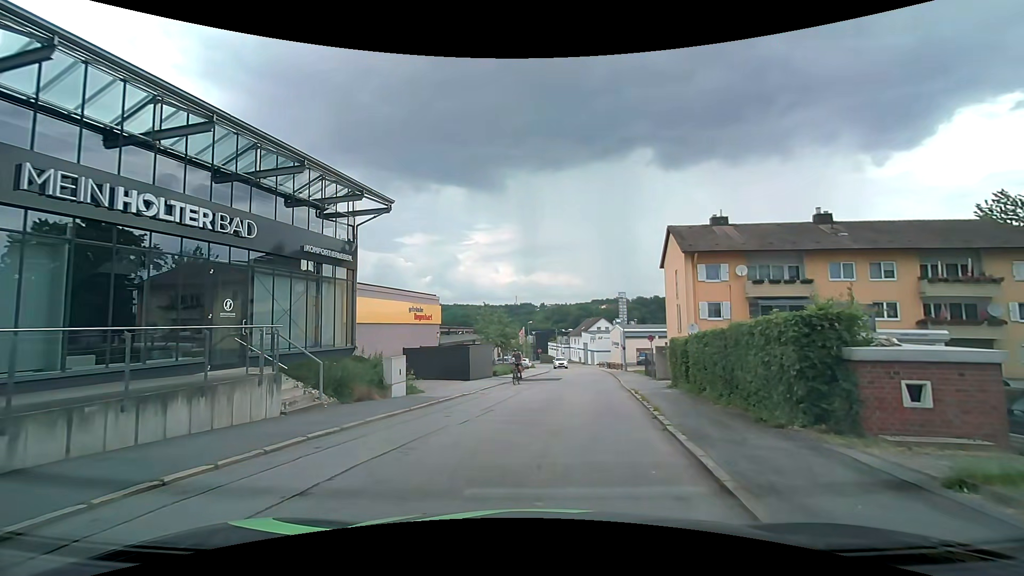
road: tertiary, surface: asphalt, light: Day
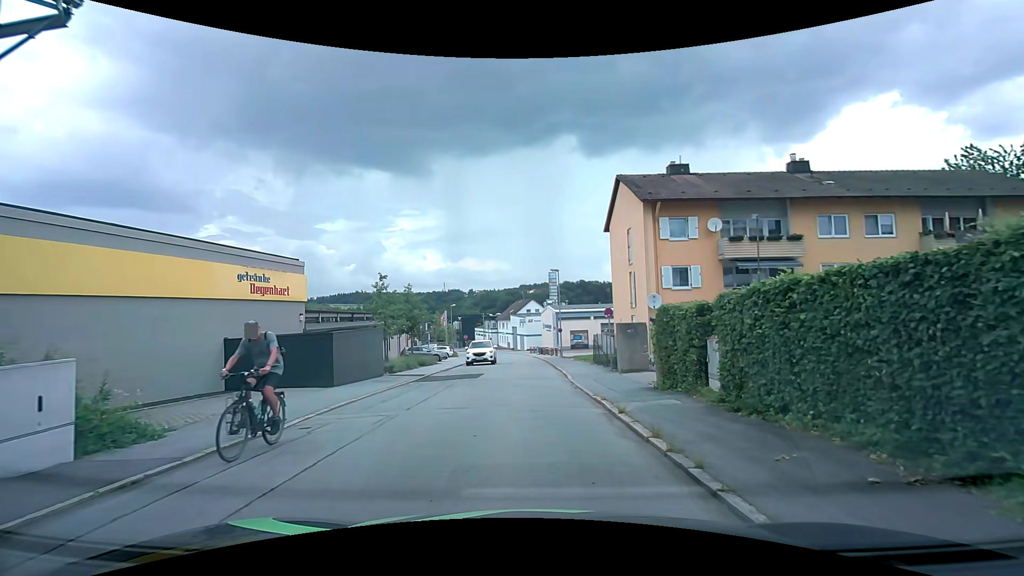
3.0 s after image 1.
(+0.5, +9.9) m; +6°
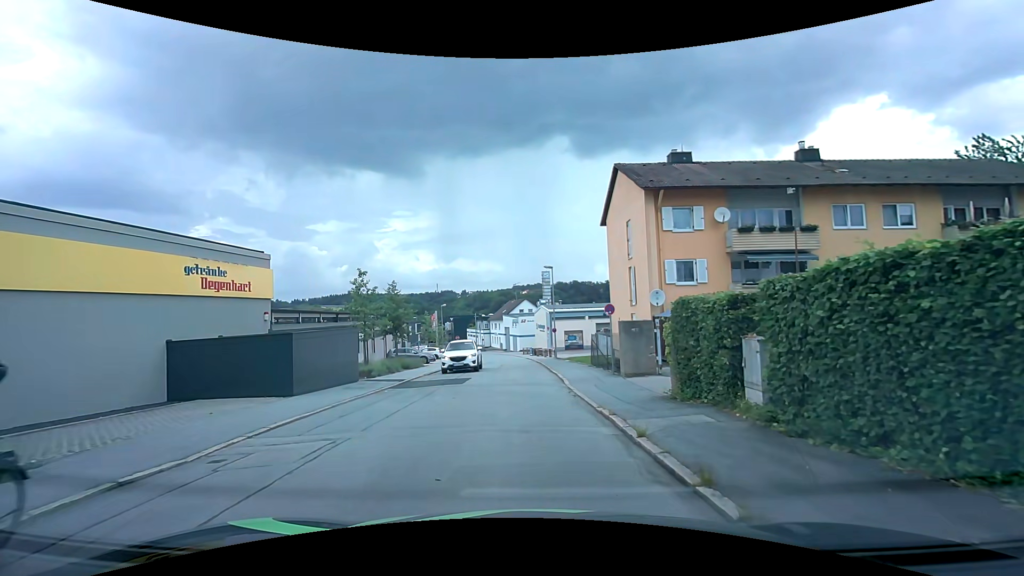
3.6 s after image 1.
(0.0, +2.3) m; +2°
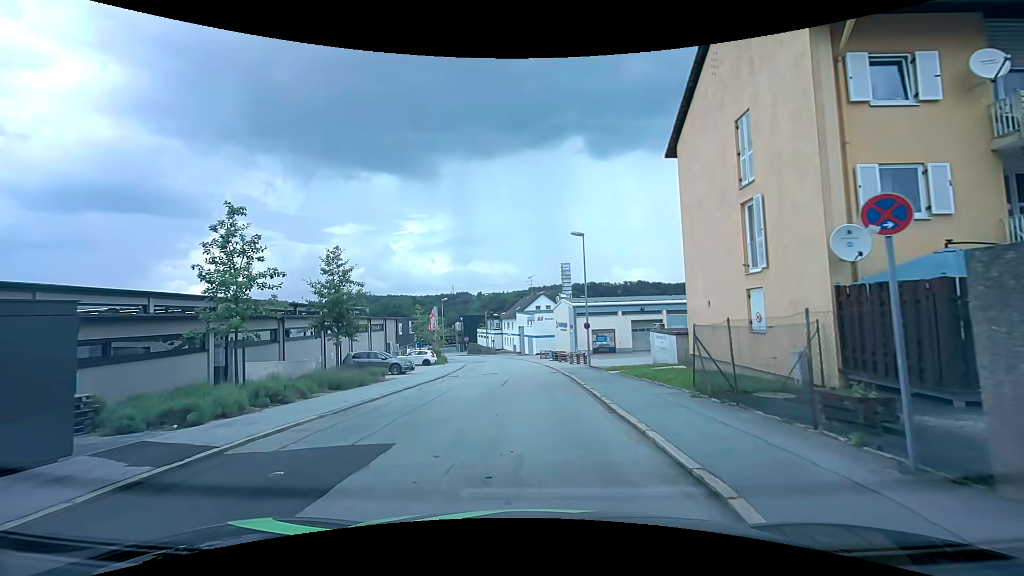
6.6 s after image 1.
(-0.6, +13.8) m; -3°
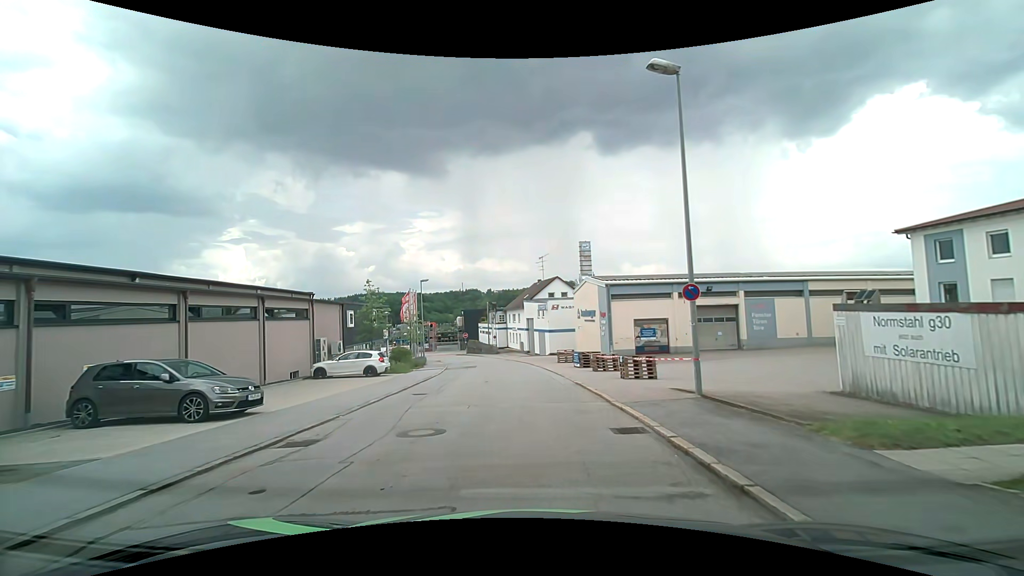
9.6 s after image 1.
(-0.2, +18.1) m; -1°
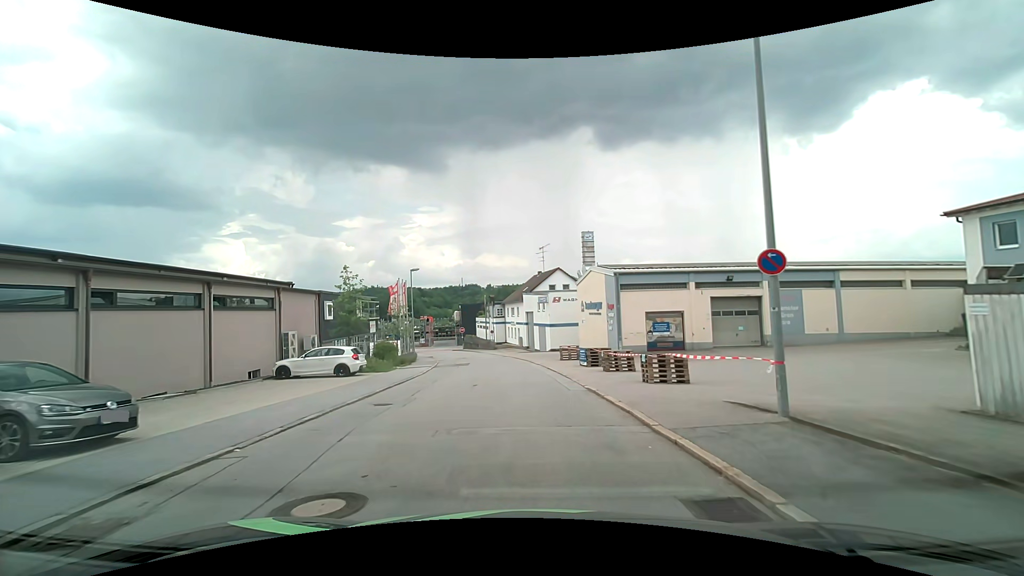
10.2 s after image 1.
(0.0, +4.0) m; 0°
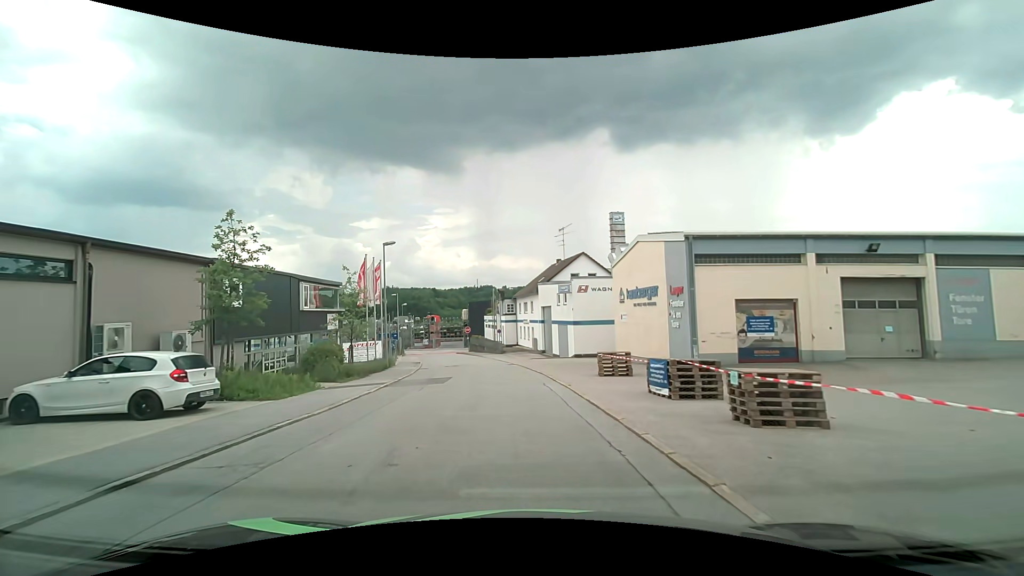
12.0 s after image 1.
(-0.2, +12.5) m; -2°
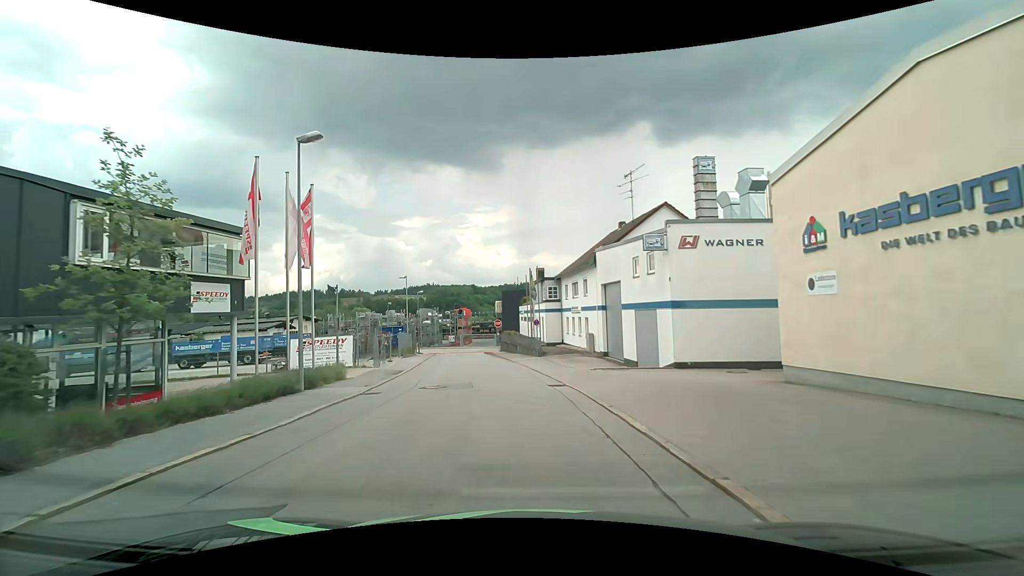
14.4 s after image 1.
(-0.7, +17.1) m; -5°
